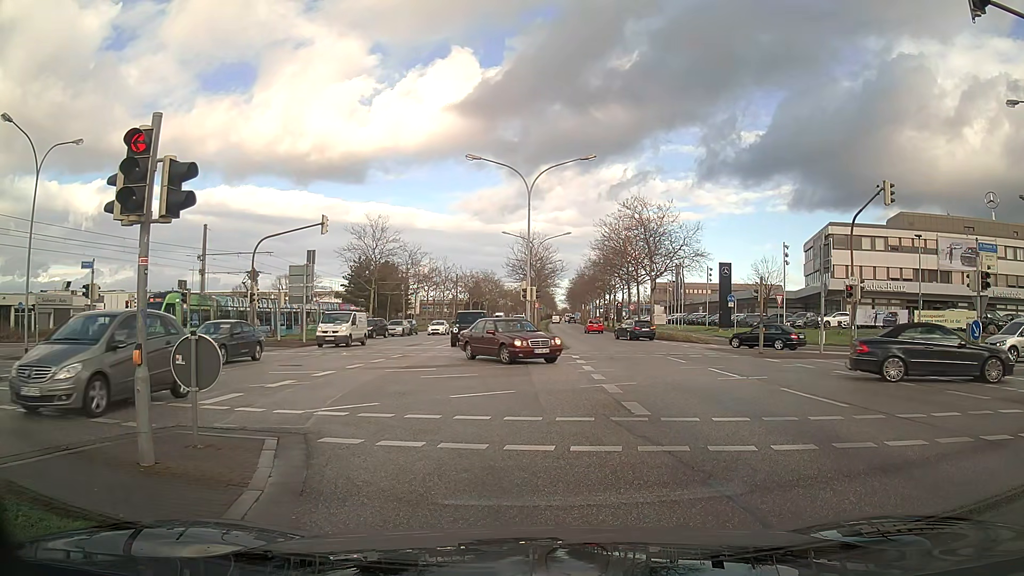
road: primary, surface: asphalt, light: Day
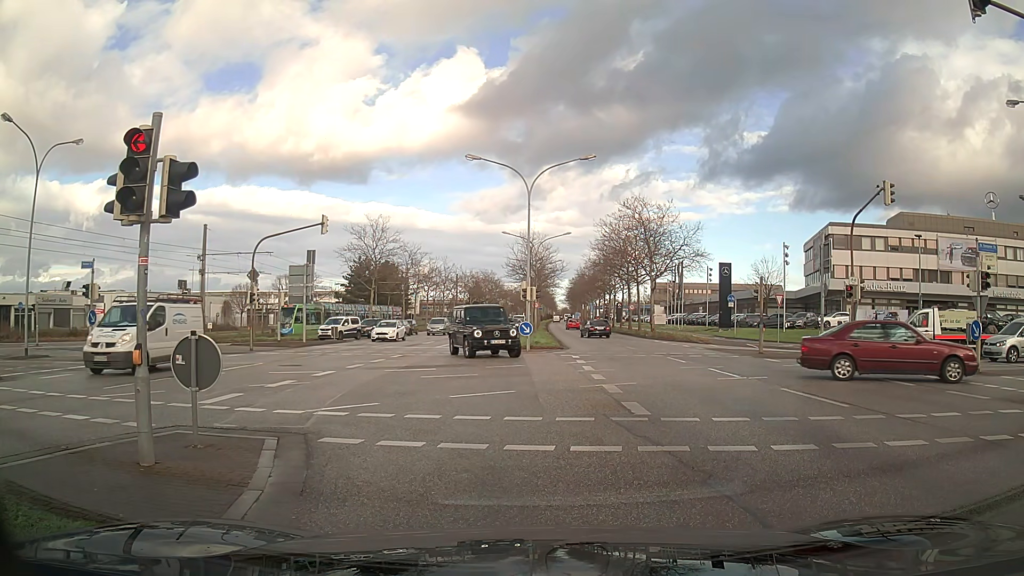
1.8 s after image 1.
(0.0, 0.0) m; 0°
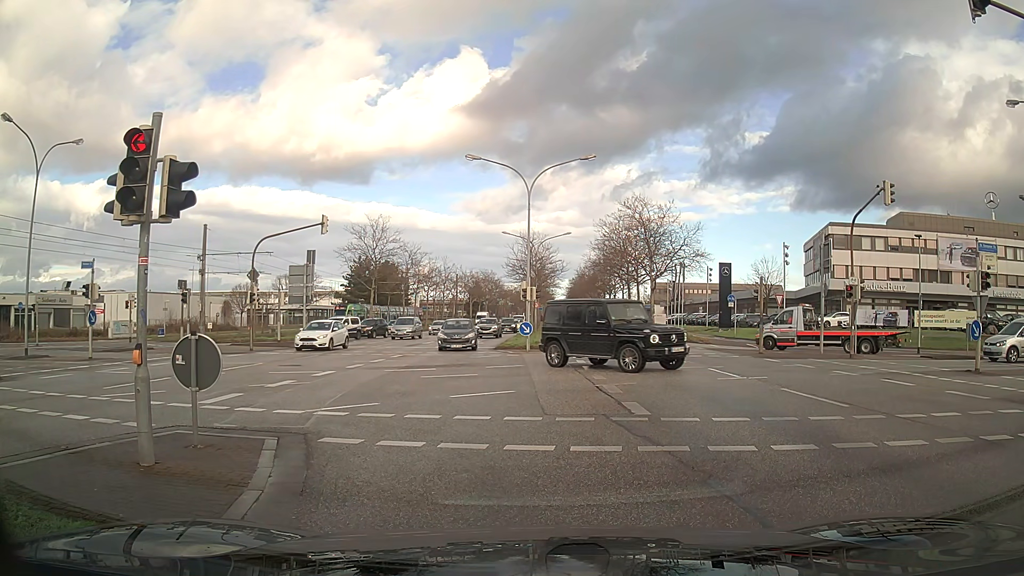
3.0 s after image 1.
(0.0, 0.0) m; 0°
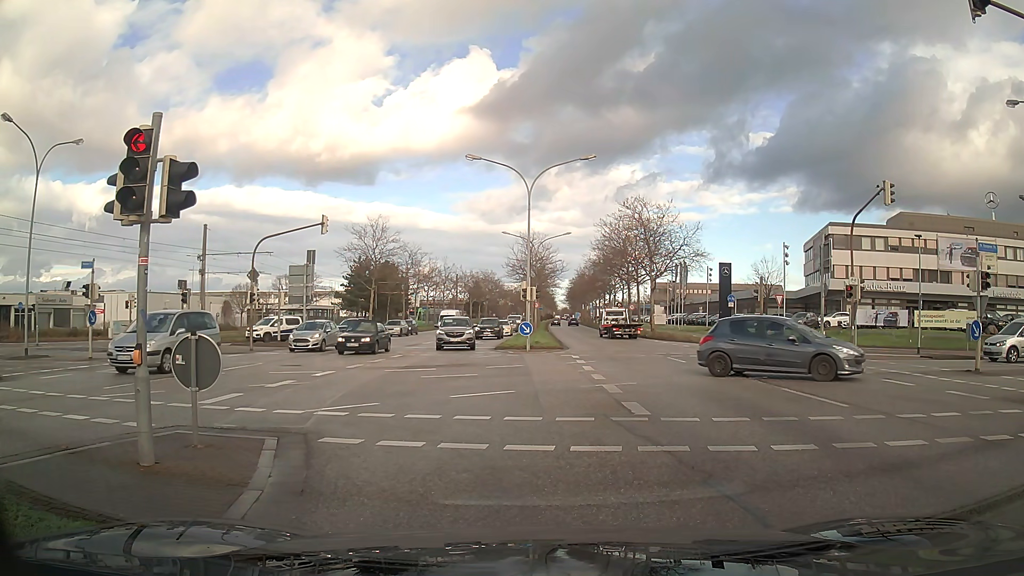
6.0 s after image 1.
(0.0, 0.0) m; 0°
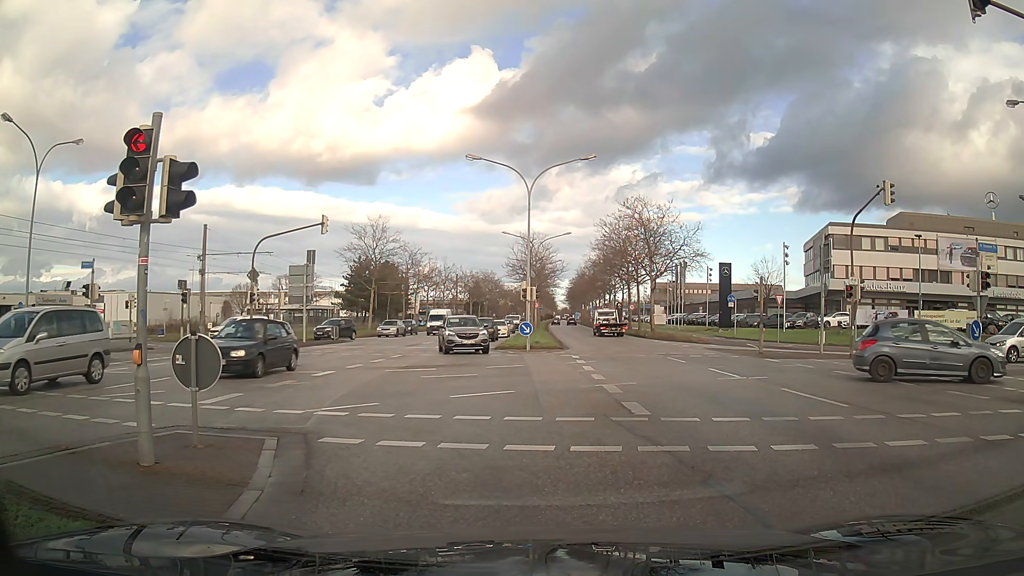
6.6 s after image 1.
(0.0, 0.0) m; 0°
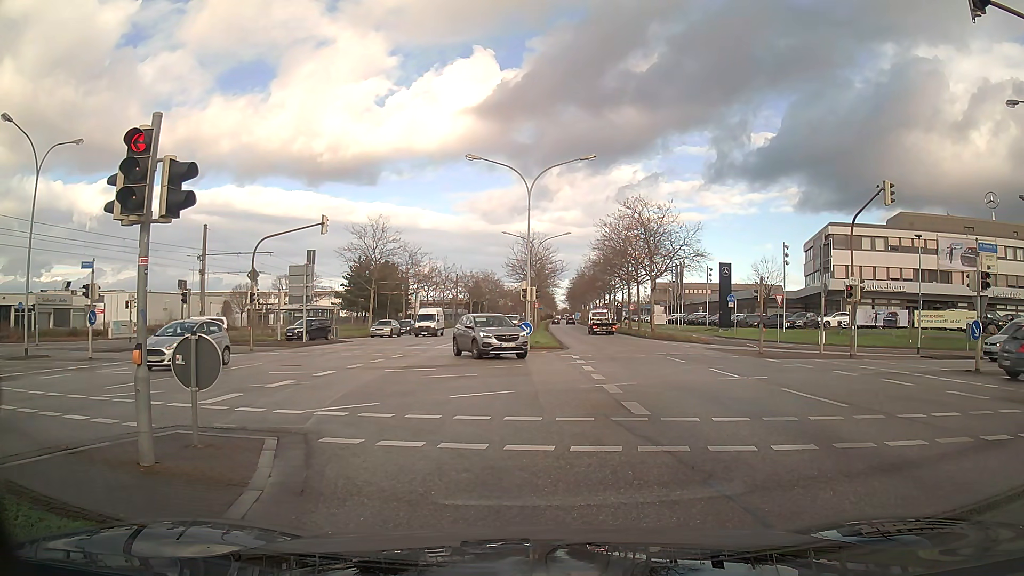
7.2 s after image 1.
(0.0, 0.0) m; 0°
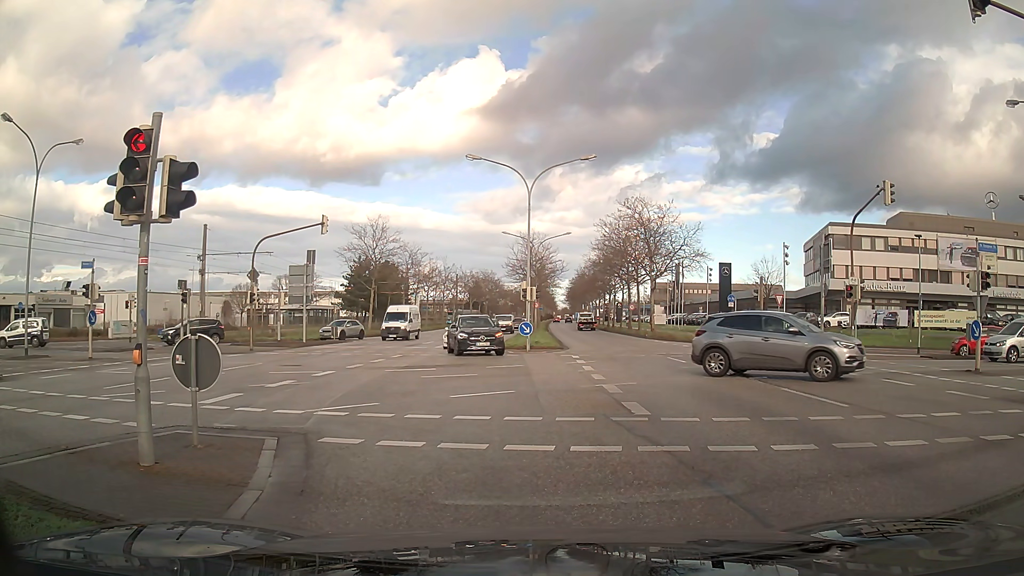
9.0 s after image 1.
(0.0, 0.0) m; 0°
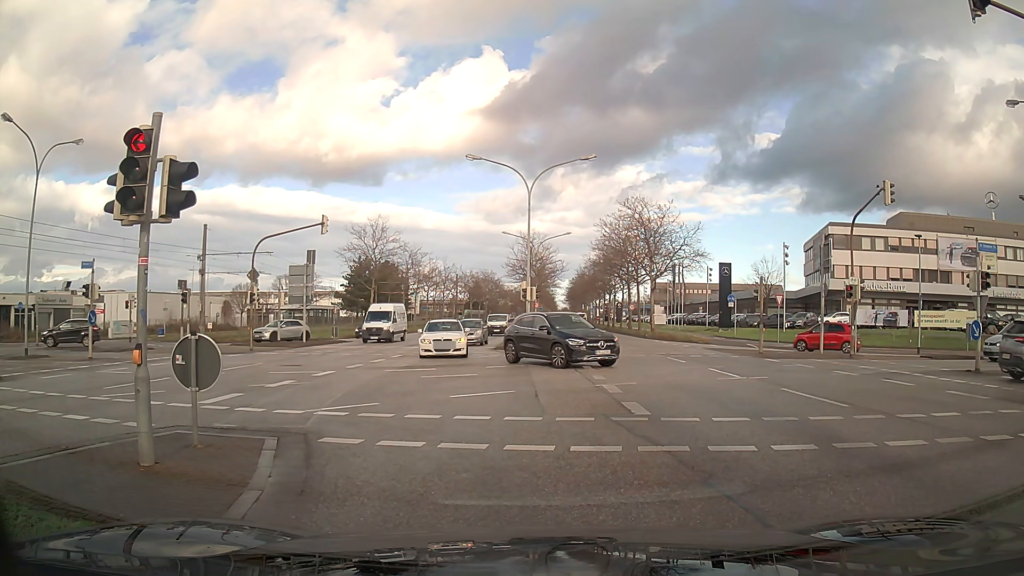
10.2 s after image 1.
(0.0, 0.0) m; 0°
